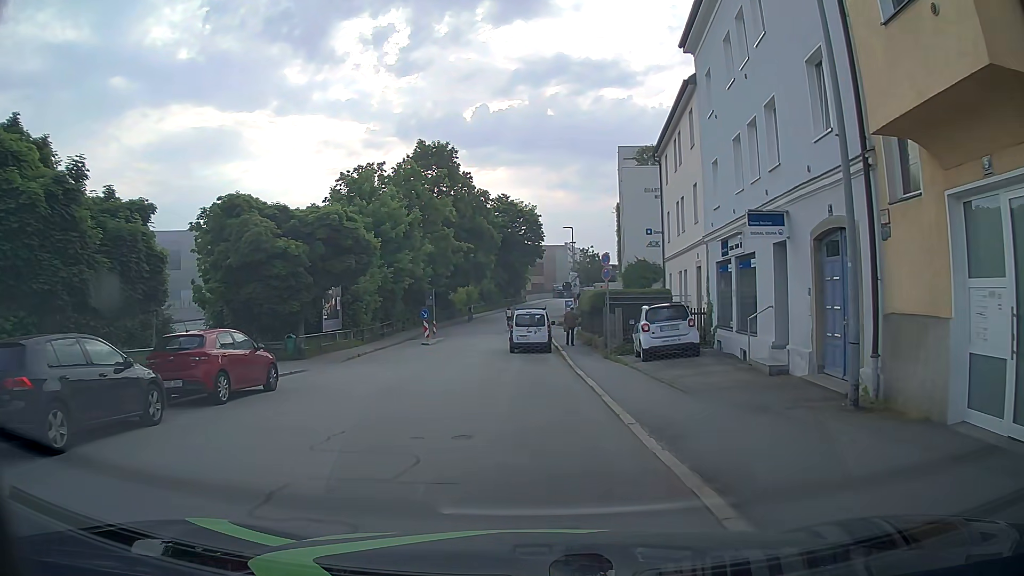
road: residential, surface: asphalt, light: Day
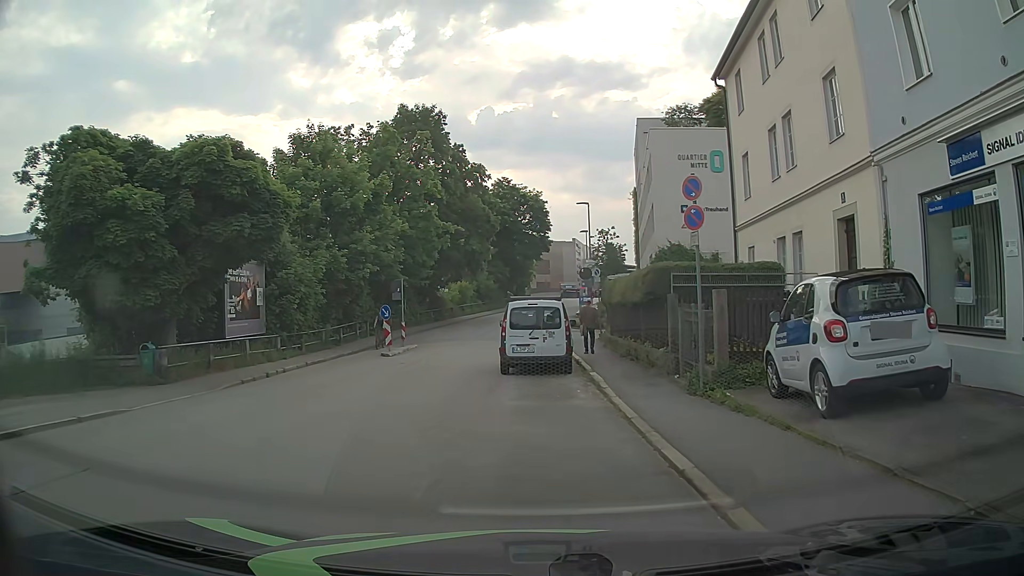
(+0.2, +11.4) m; +1°
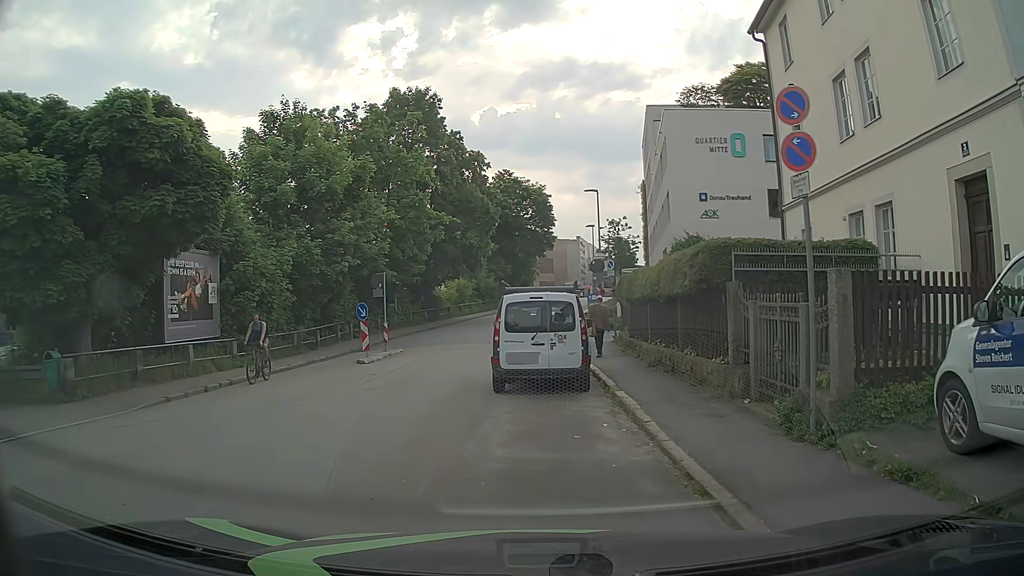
(0.0, +4.1) m; +2°
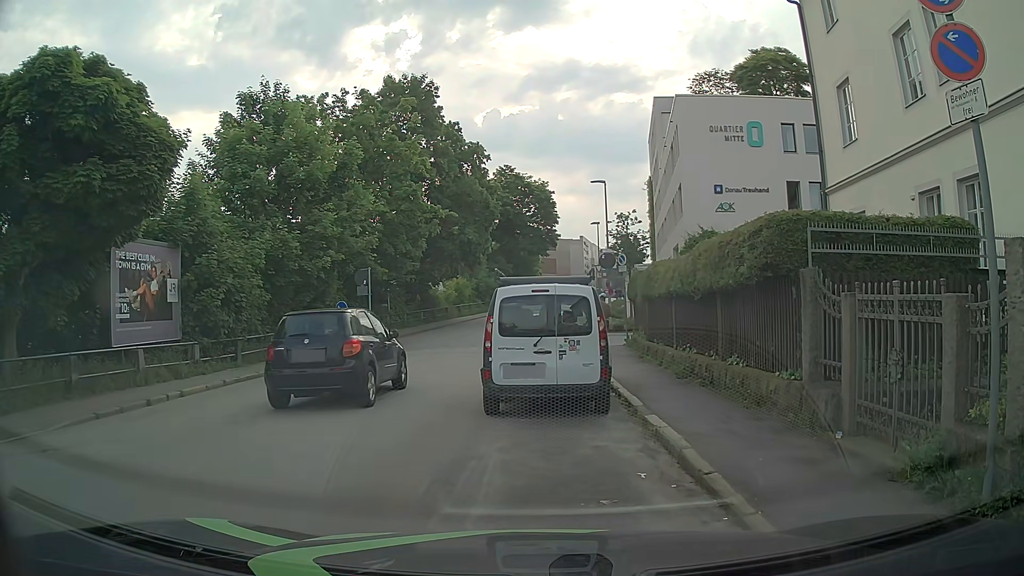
(0.0, +2.7) m; 0°
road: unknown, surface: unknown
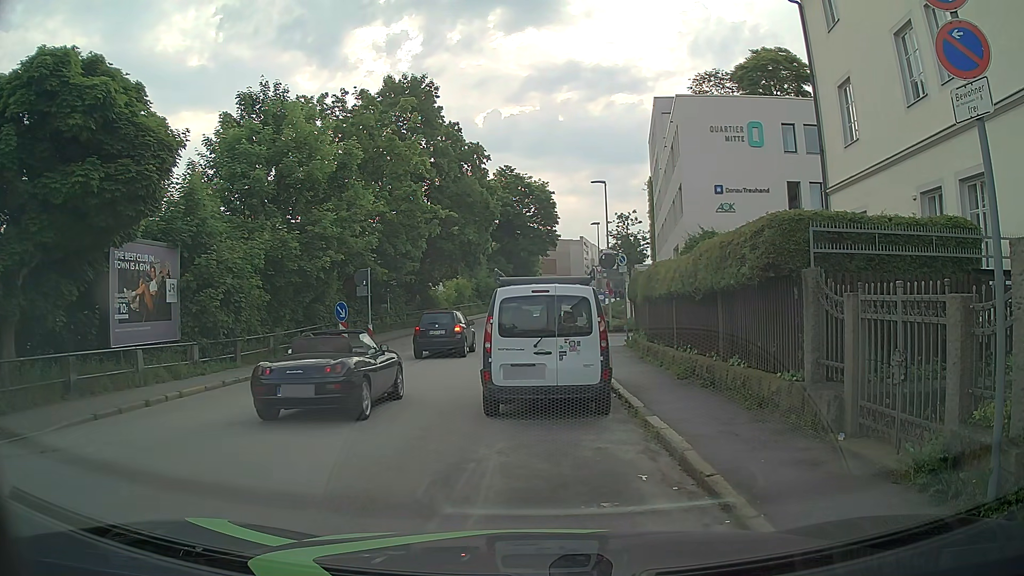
(0.0, +0.1) m; 0°
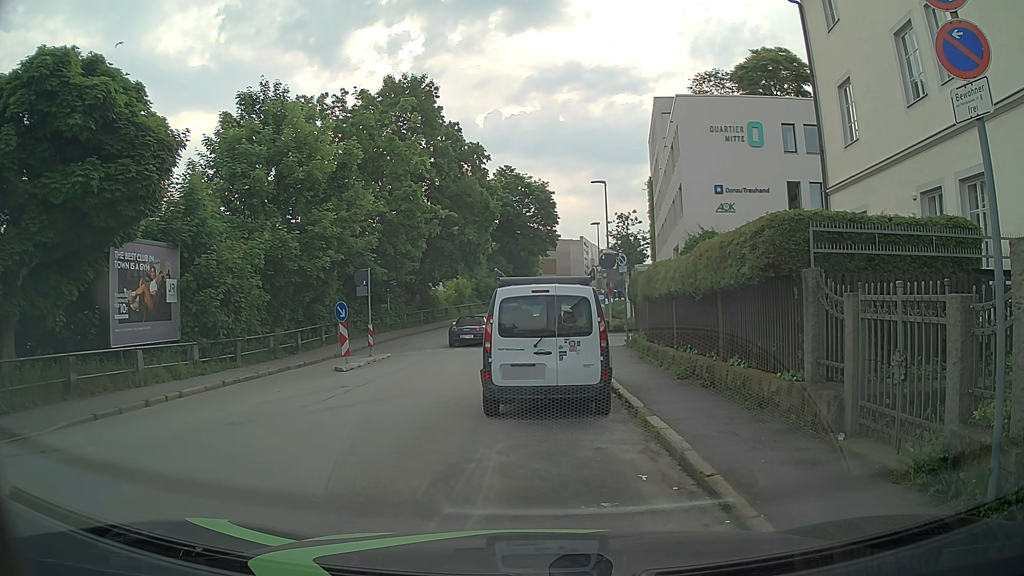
(0.0, 0.0) m; 0°
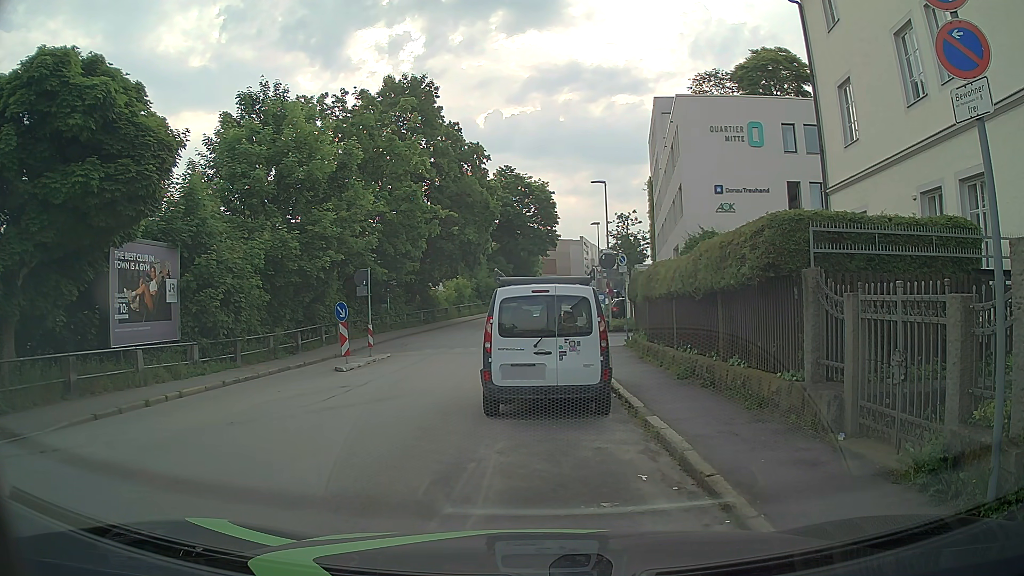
(0.0, 0.0) m; 0°
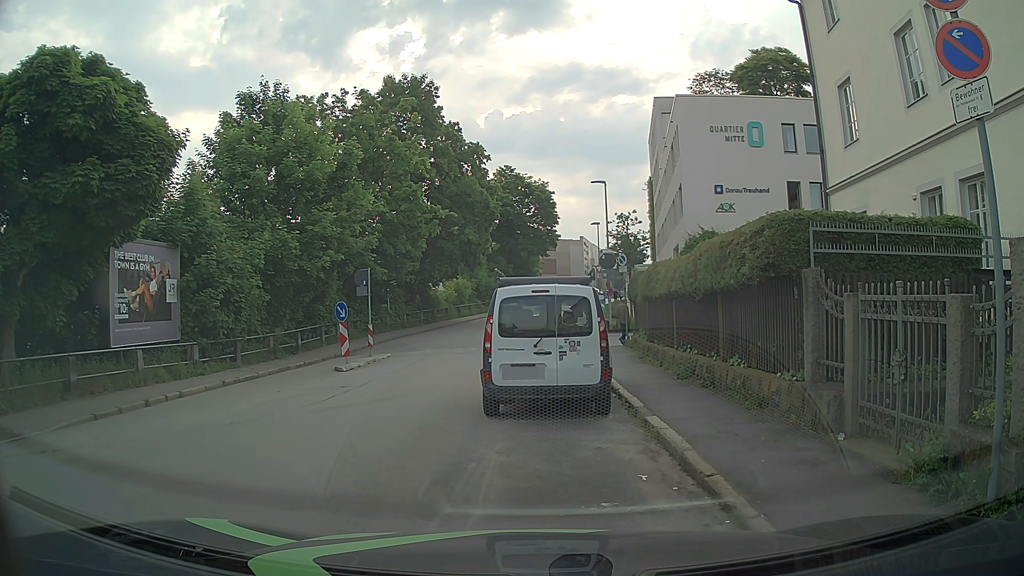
(0.0, 0.0) m; 0°
